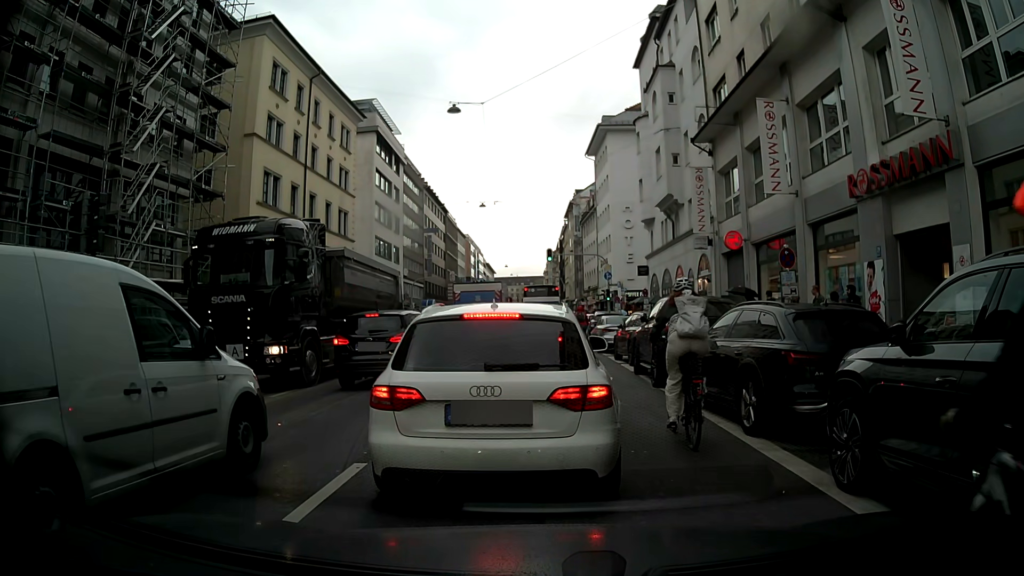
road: secondary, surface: asphalt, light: Day
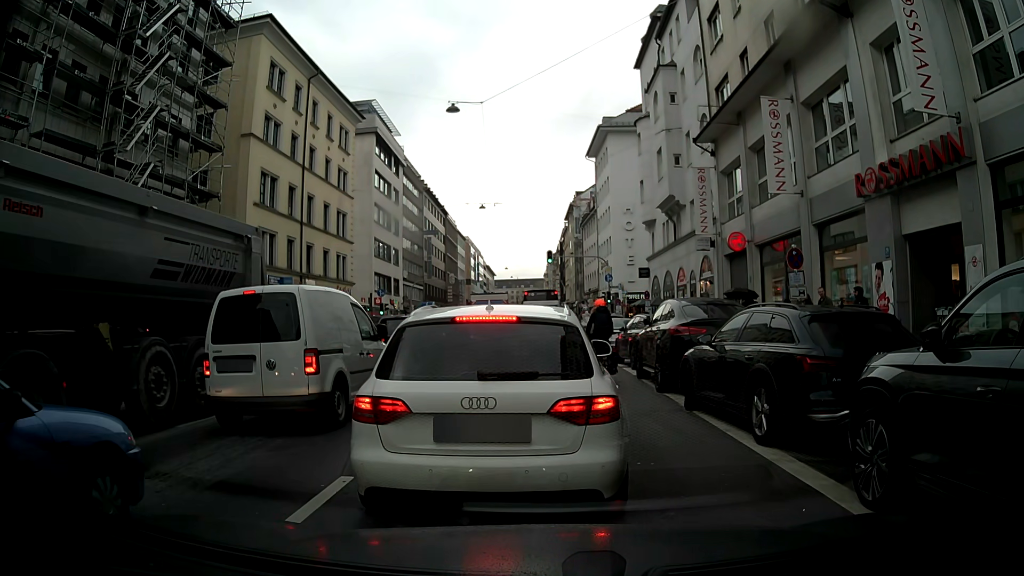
(0.0, +0.5) m; 0°
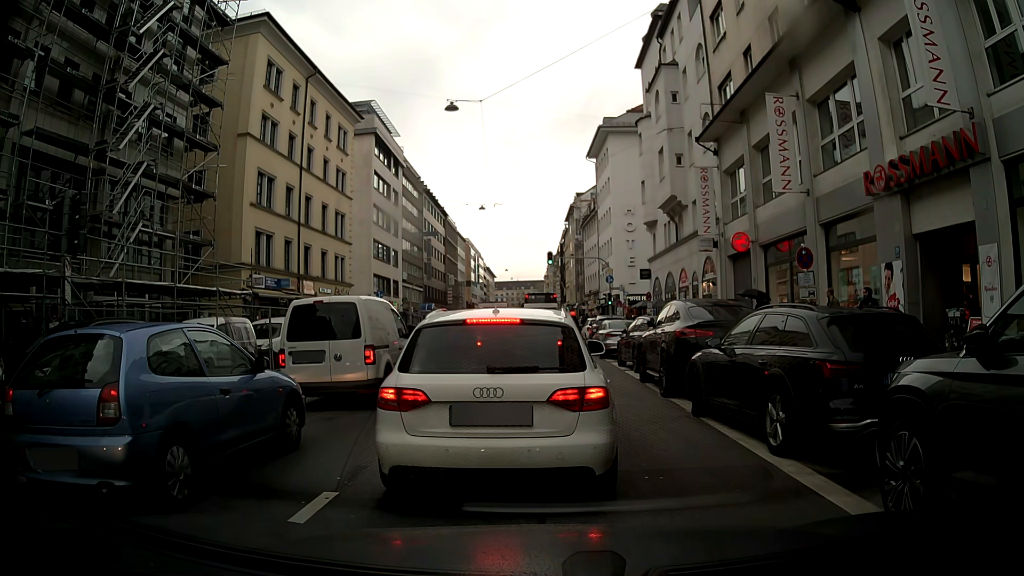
(0.0, +0.5) m; 0°
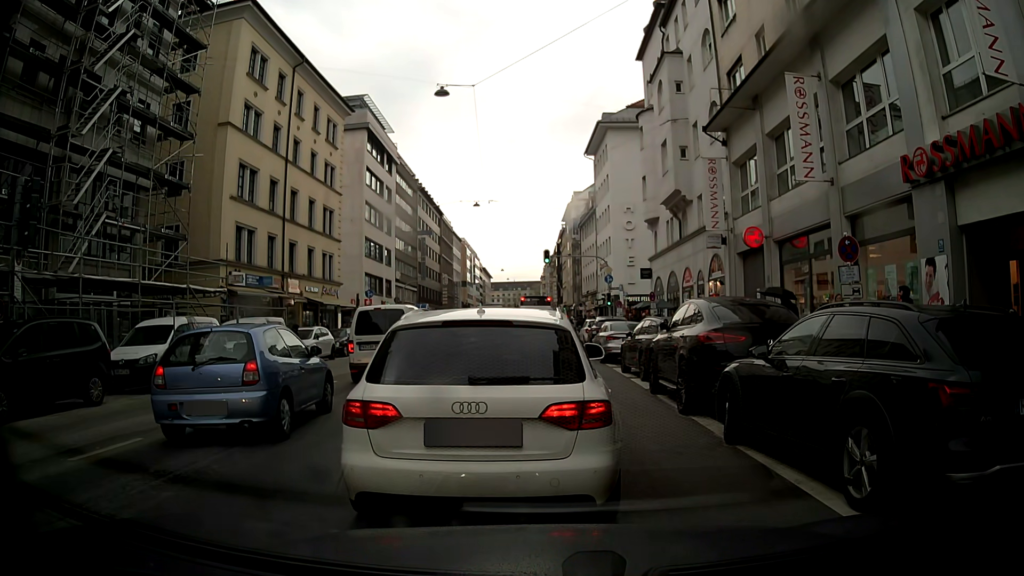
(0.0, +2.0) m; 0°
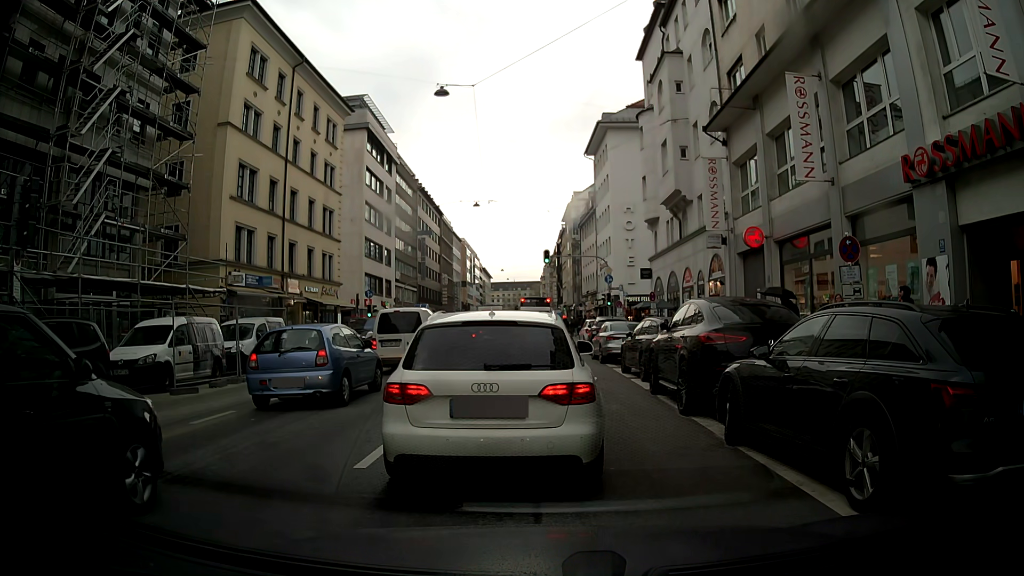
(0.0, +0.1) m; 0°
